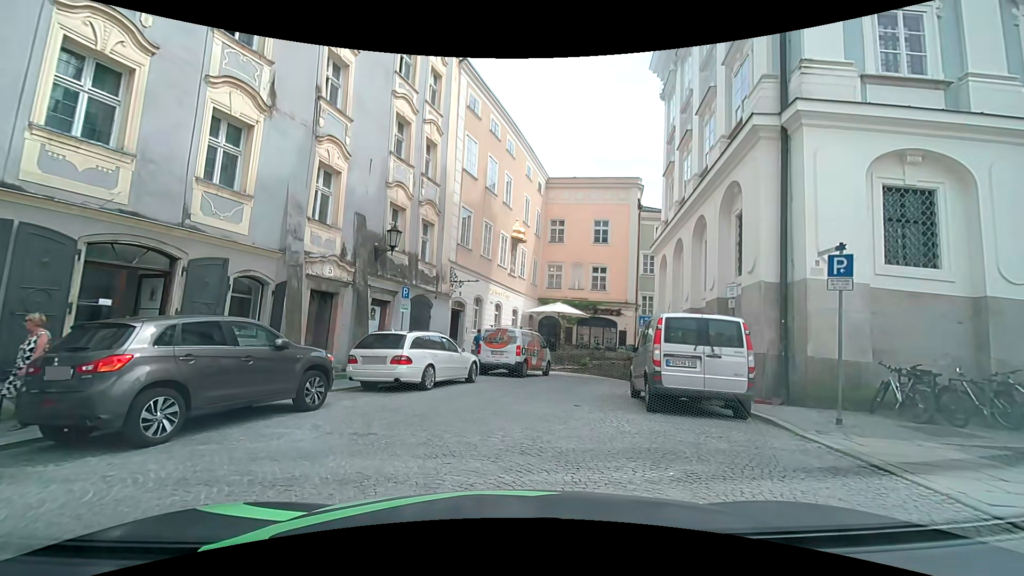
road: residential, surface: sett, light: Day
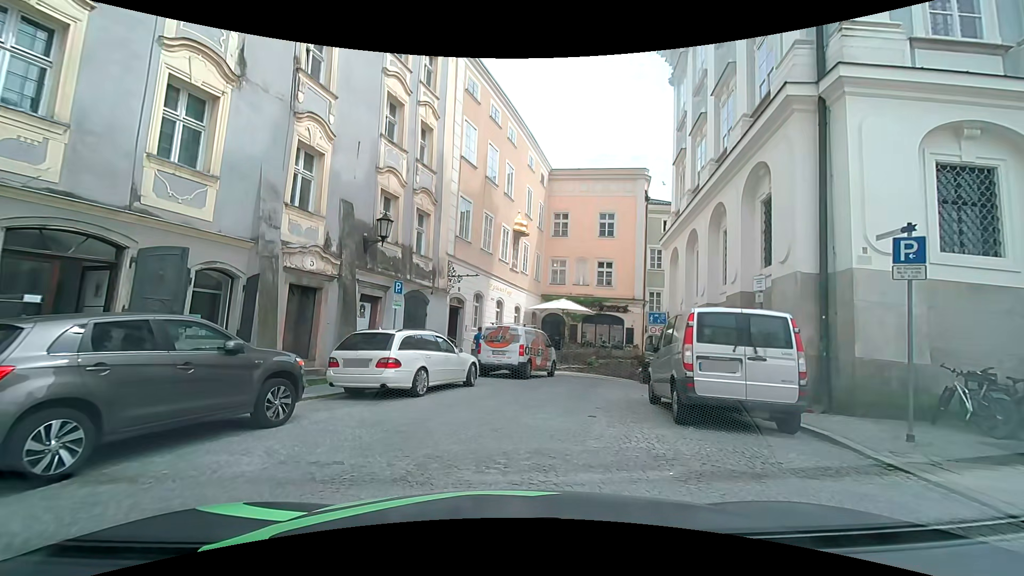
(0.0, +1.5) m; +1°
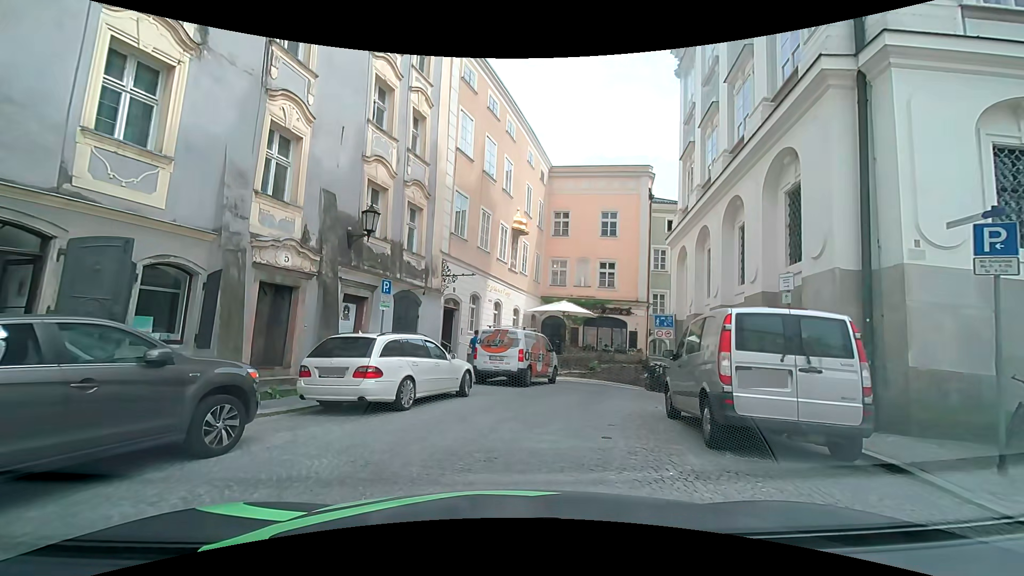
(0.0, +1.4) m; -1°
